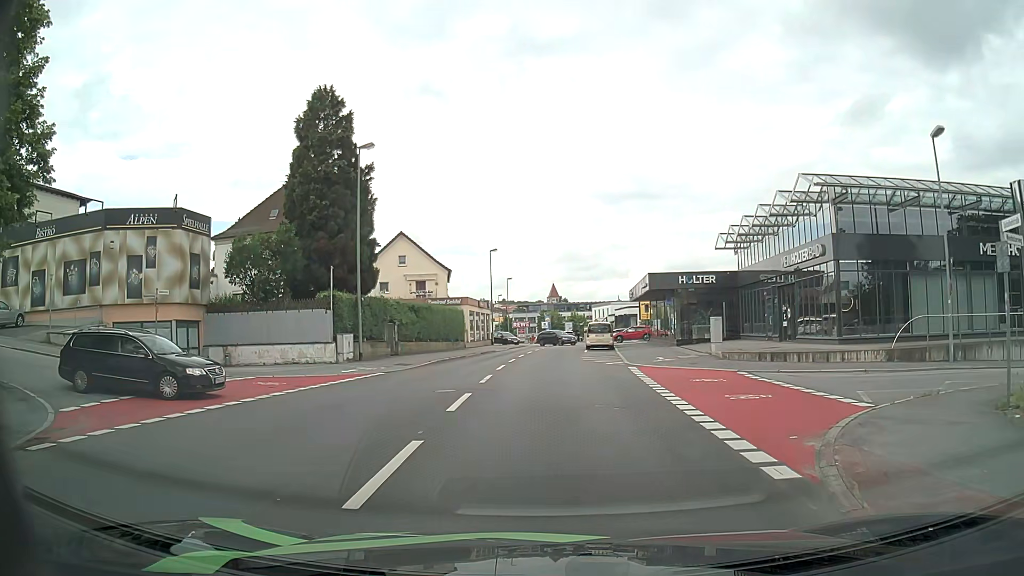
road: tertiary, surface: asphalt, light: Day
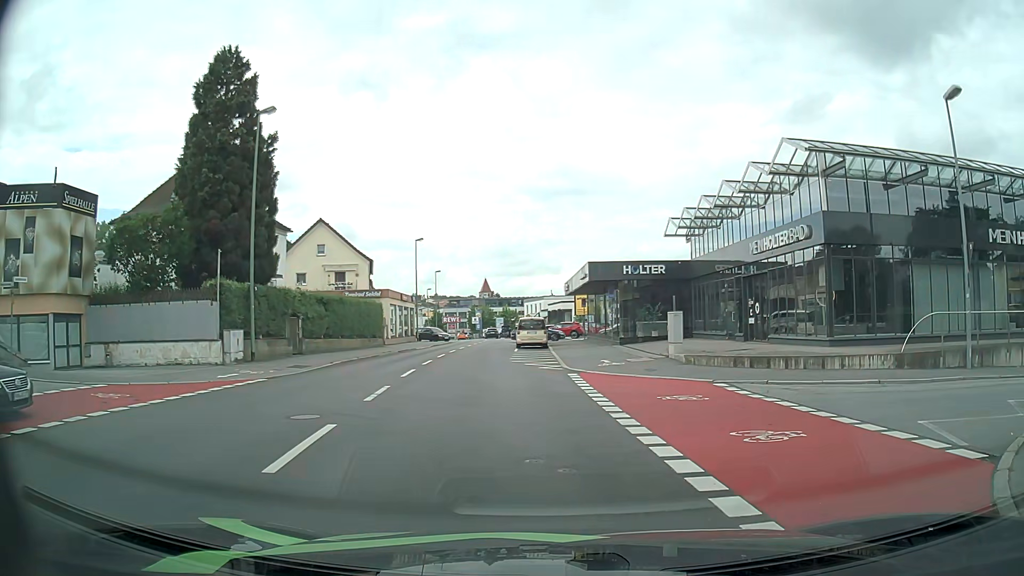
(+0.1, +4.8) m; +5°
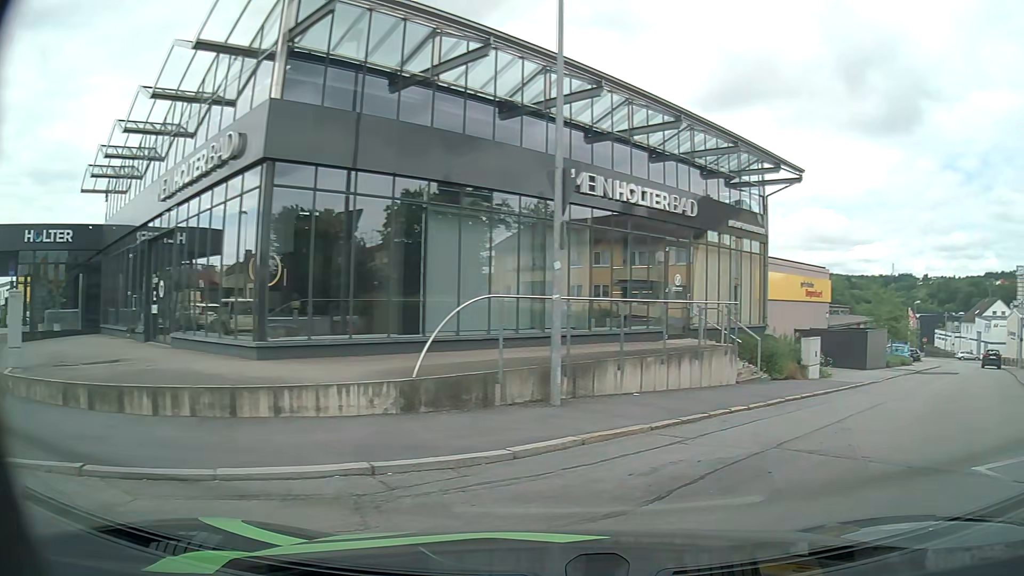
(+3.1, +9.5) m; +45°
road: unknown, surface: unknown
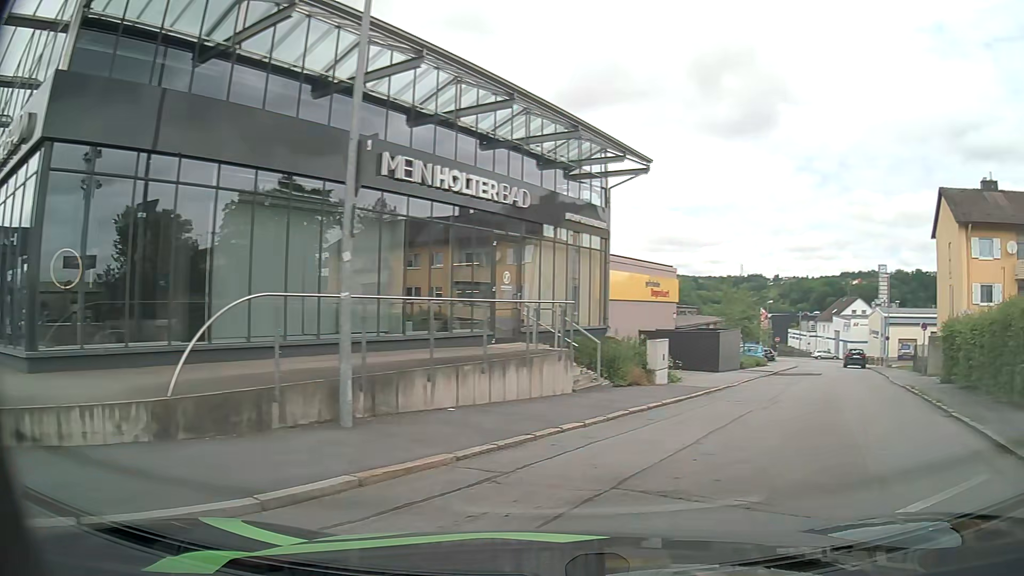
(+0.2, +1.8) m; +13°
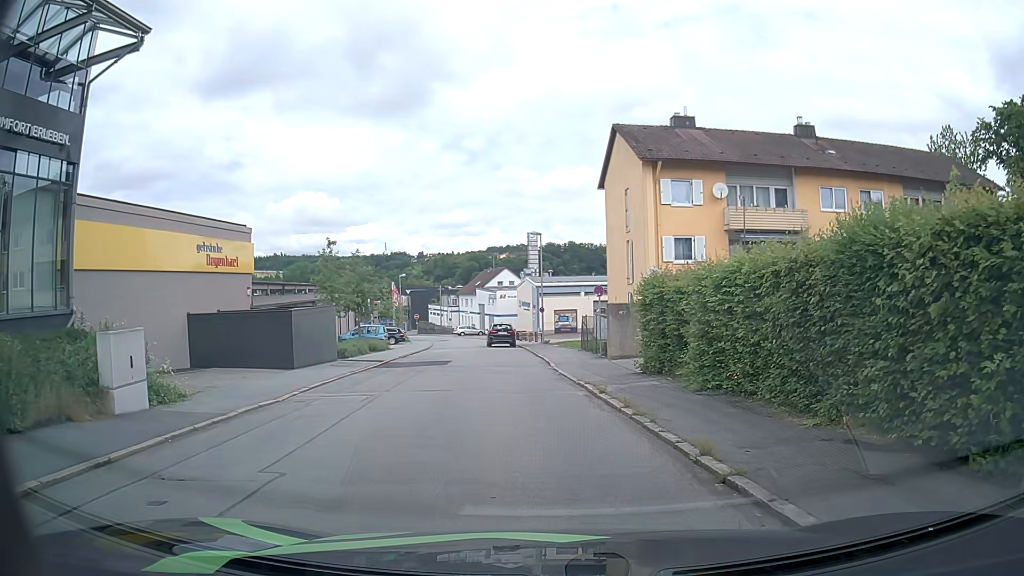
(+3.8, +9.0) m; +30°
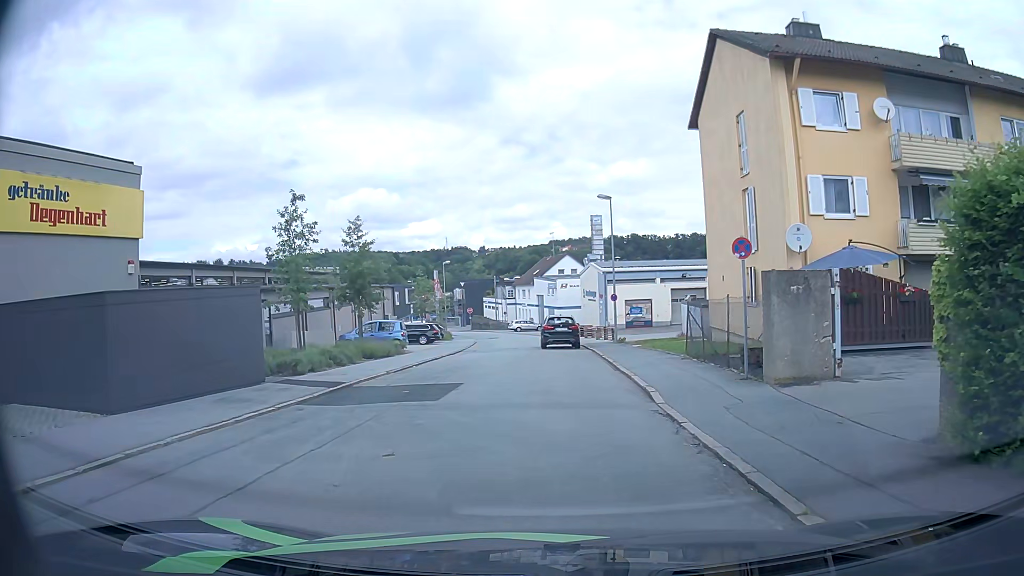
(-0.4, +12.1) m; -5°
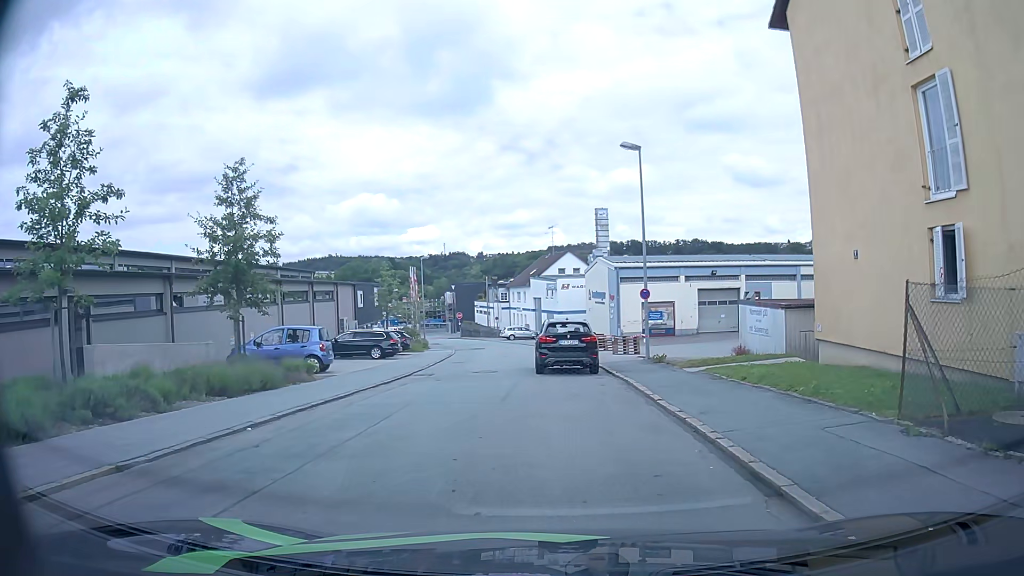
(-0.1, +12.3) m; +1°
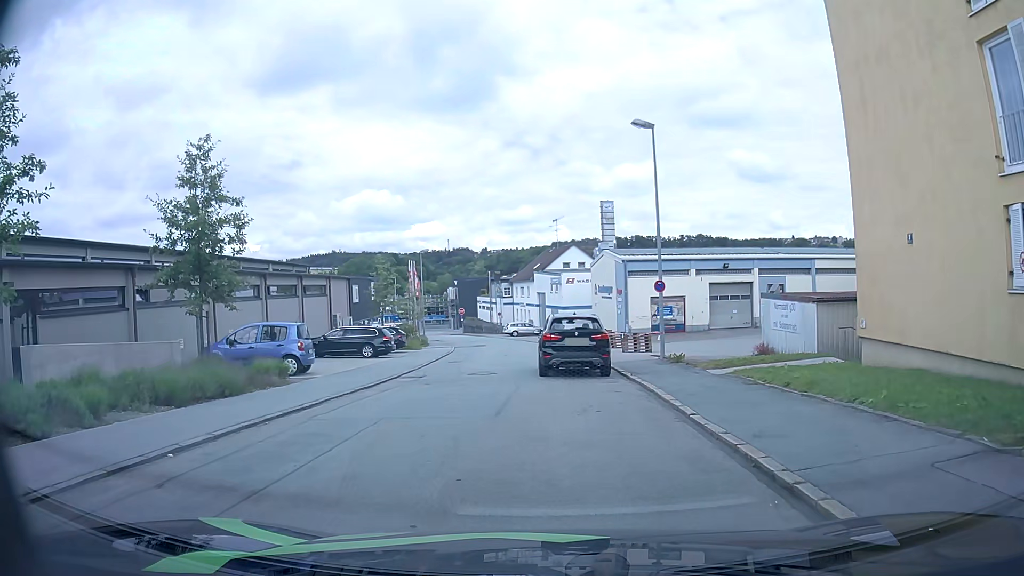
(0.0, +2.4) m; -2°
(-1, +10) (-2, +20) (-3, +30) (-2, +40) (-2, +50) (-4, +60) (-6, +69) (-8, +79) (-11, +89) (-14, +98) m
